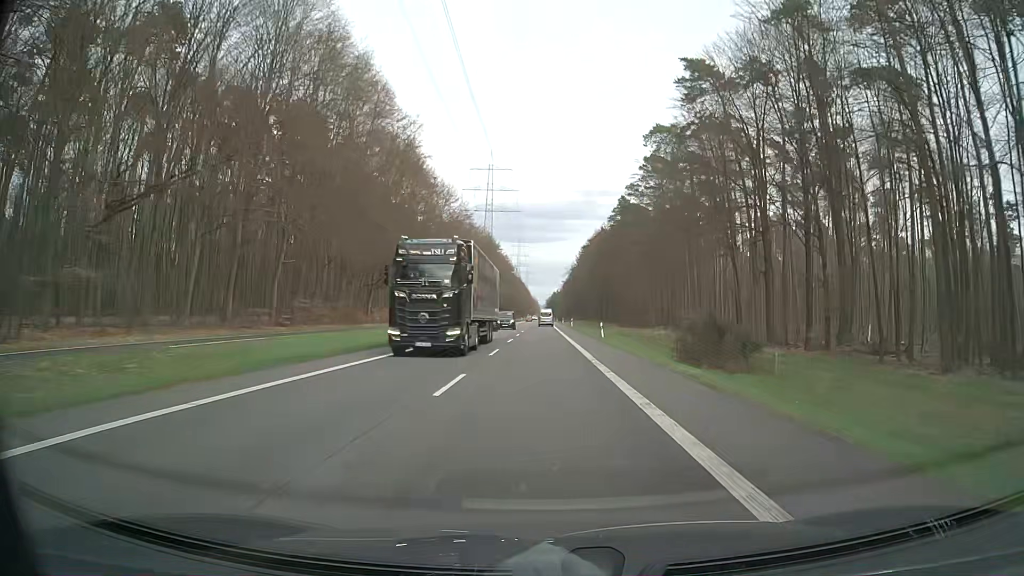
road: secondary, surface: asphalt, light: Day
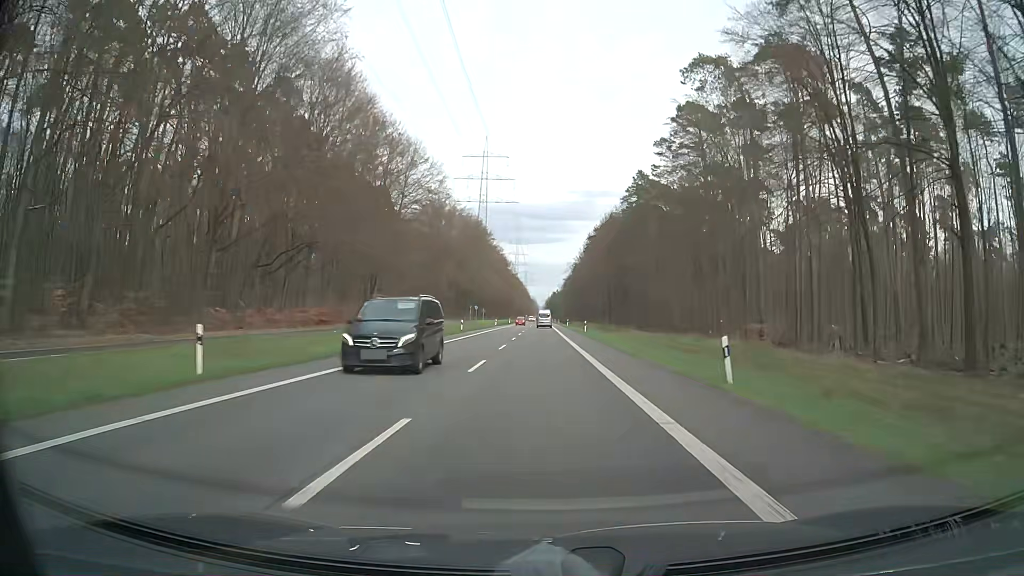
(0.0, +30.7) m; 0°
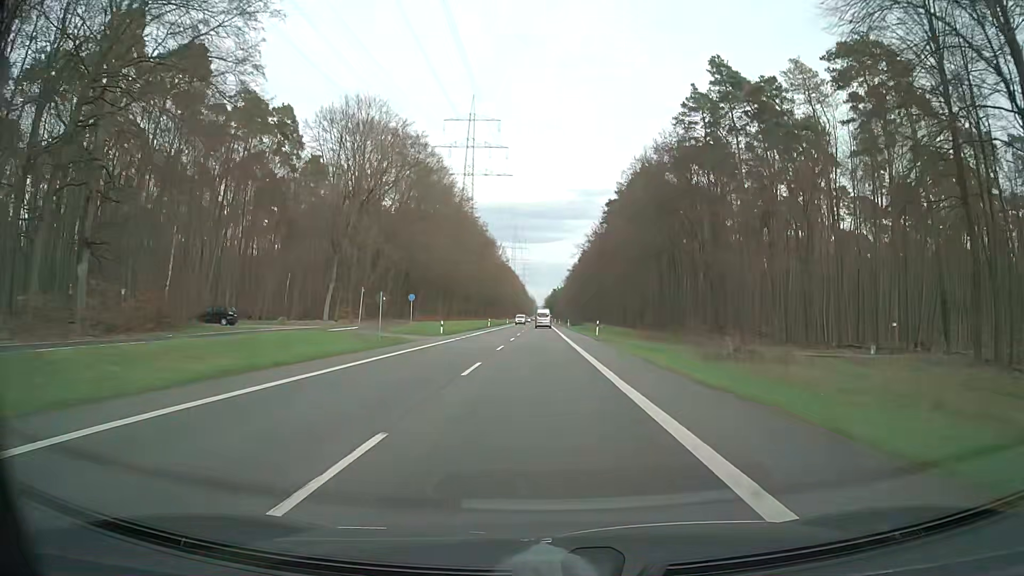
(+0.1, +61.3) m; 0°
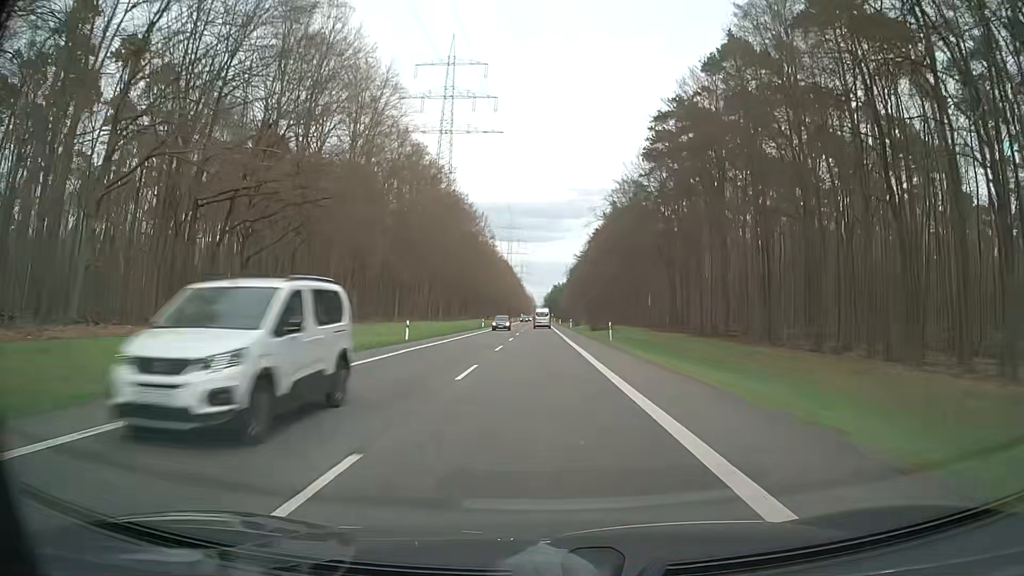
(-0.1, +61.2) m; 0°
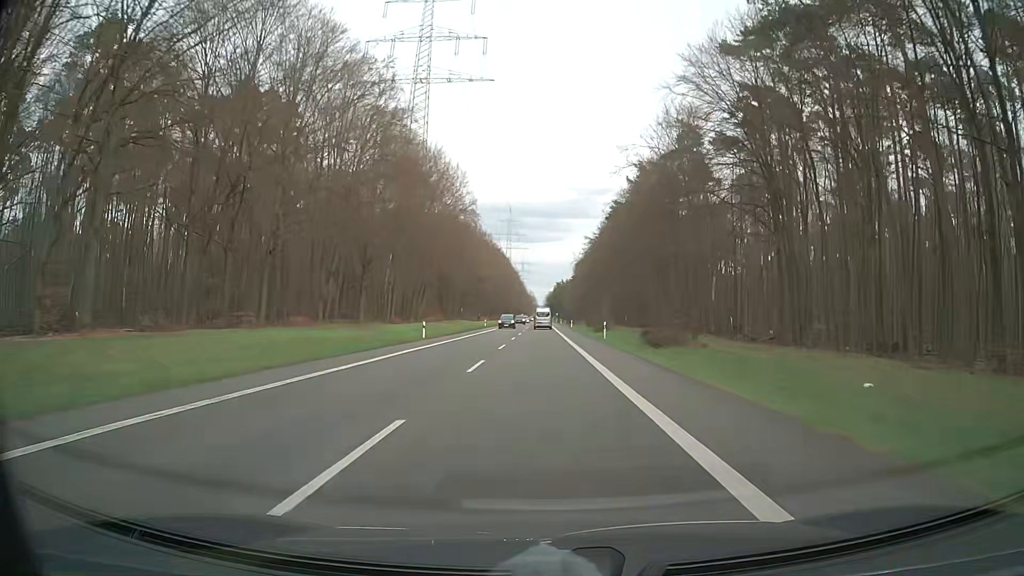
(0.0, +45.9) m; 0°
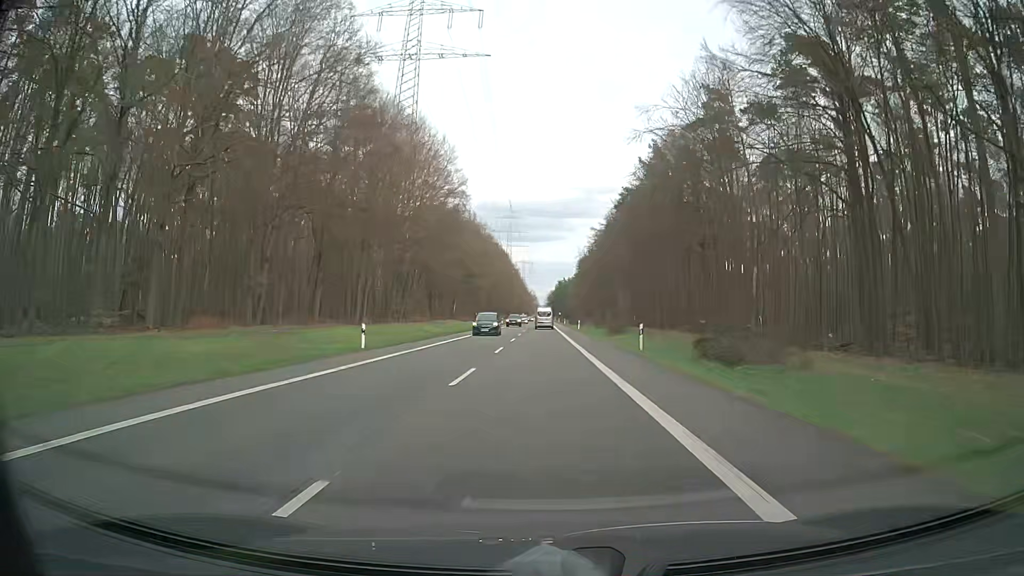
(0.0, +15.3) m; 0°
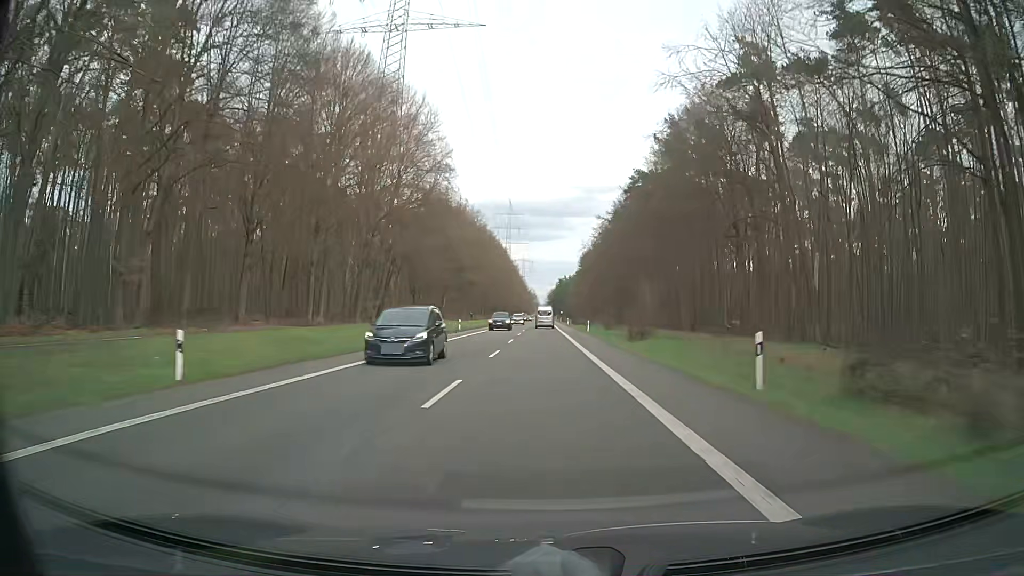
(0.0, +15.3) m; 0°
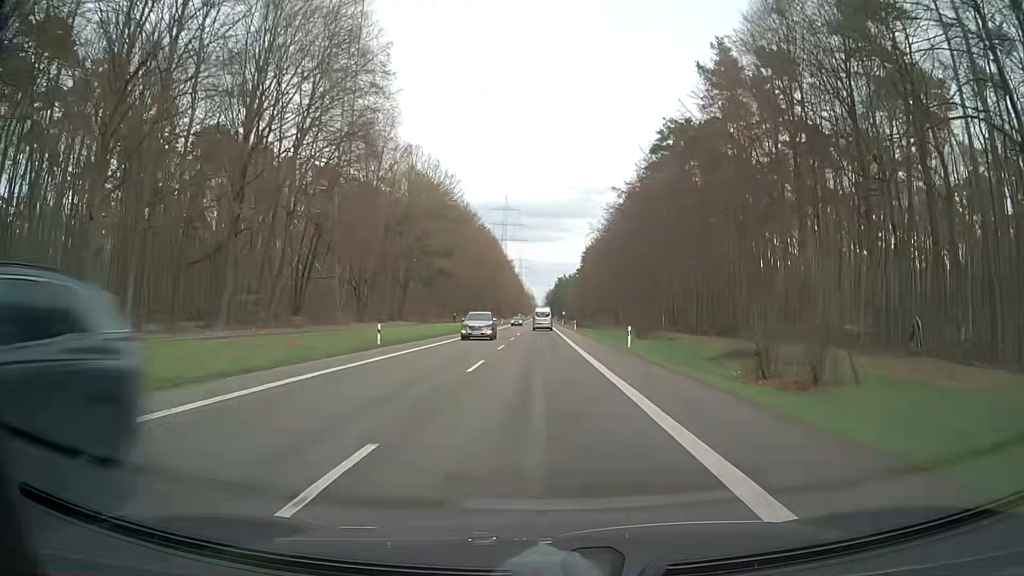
(+0.2, +30.7) m; 0°
(0, +10) (0, +20) (0, +30) (0, +40) (0, +50) (0, +60) (0, +70) (0, +80) (0, +90) (0, +100) m
